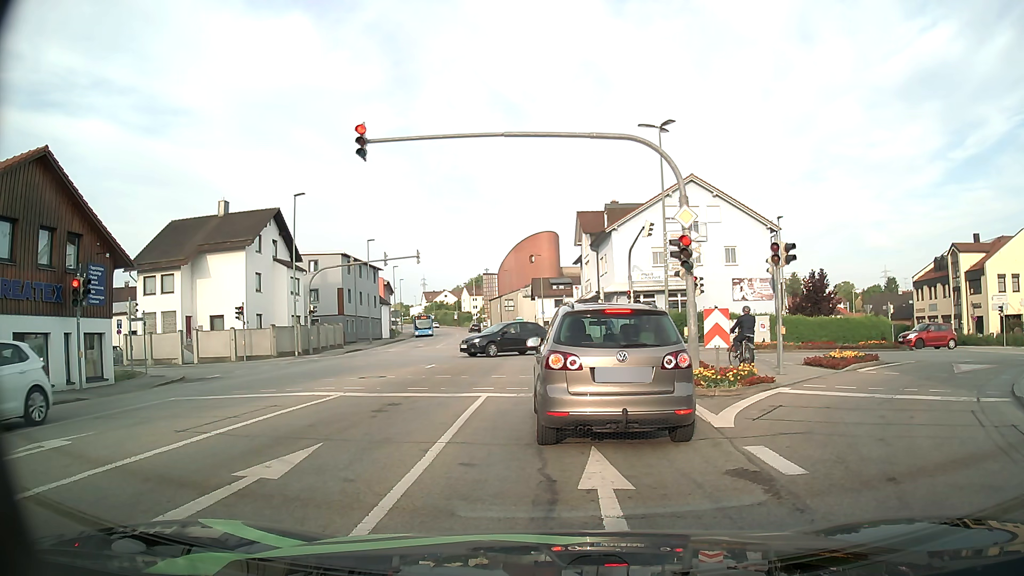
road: tertiary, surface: asphalt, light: Day
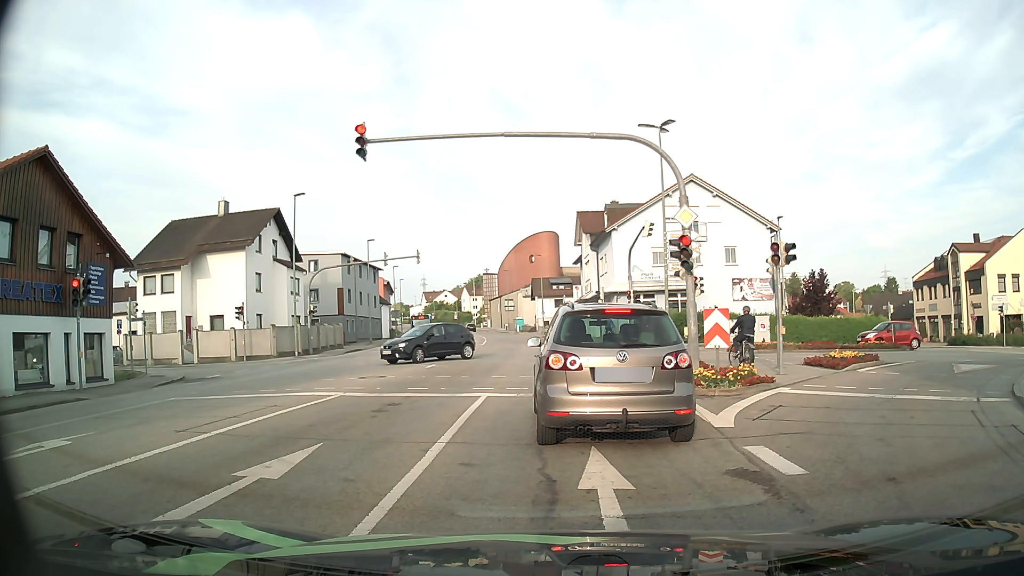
(0.0, 0.0) m; 0°
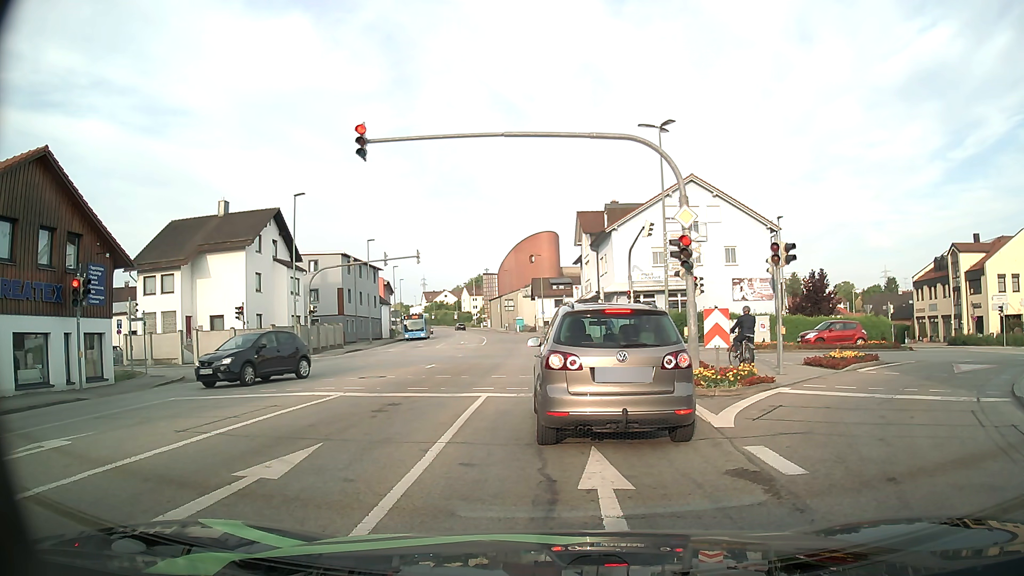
(0.0, 0.0) m; 0°
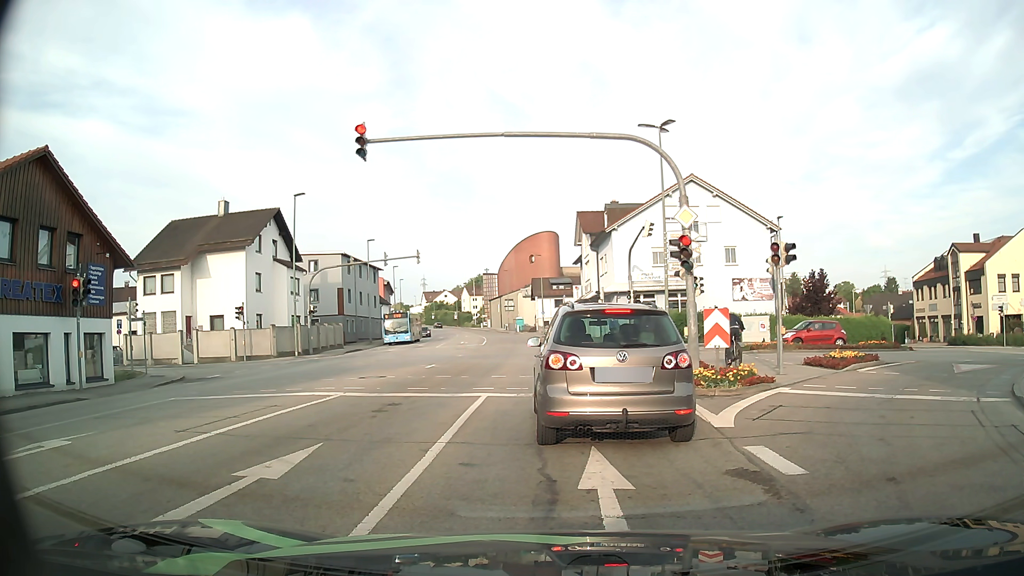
(0.0, 0.0) m; 0°
